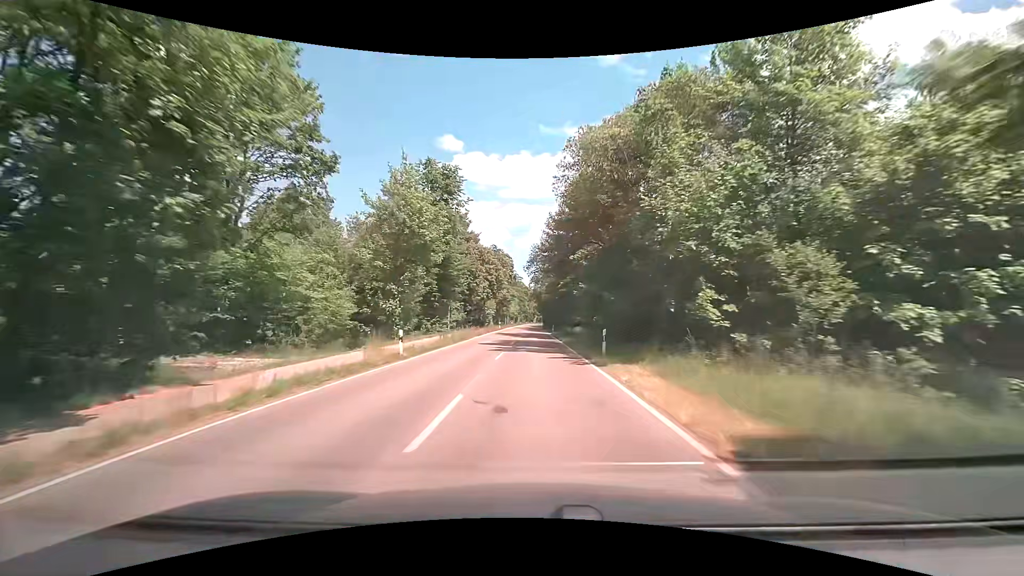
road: tertiary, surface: asphalt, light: Day
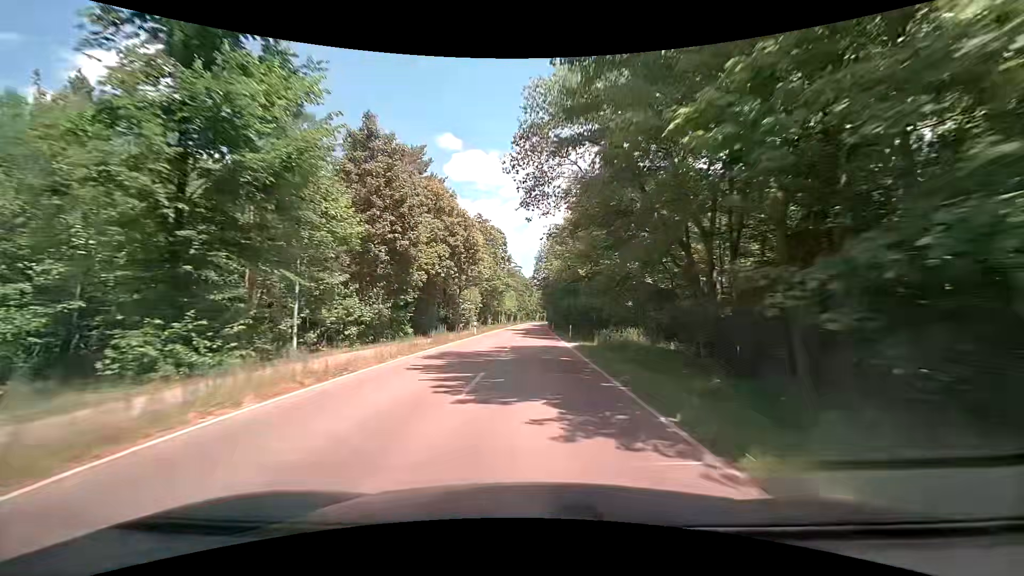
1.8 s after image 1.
(+0.2, +32.4) m; 0°
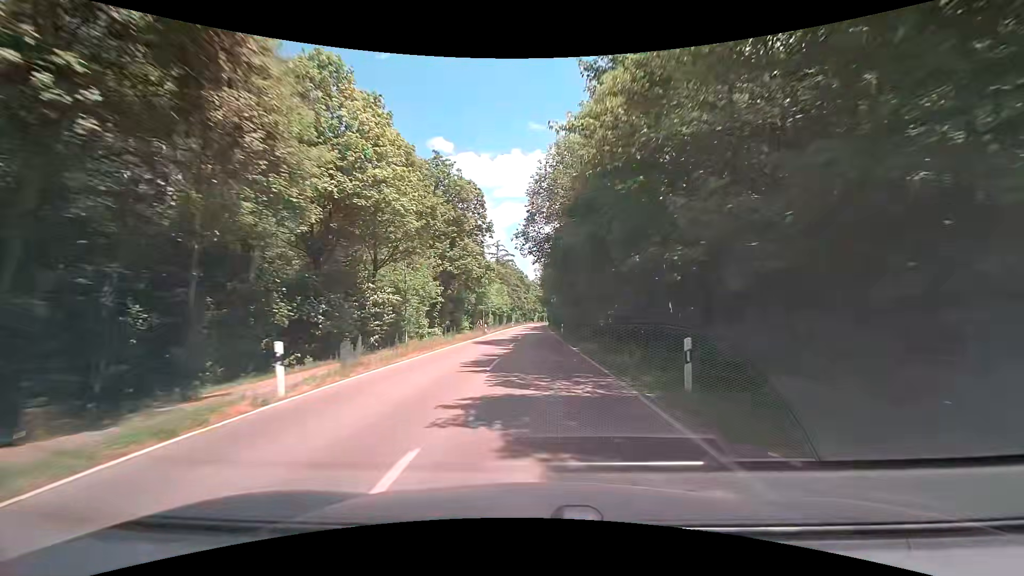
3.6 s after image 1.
(-0.2, +31.3) m; 0°
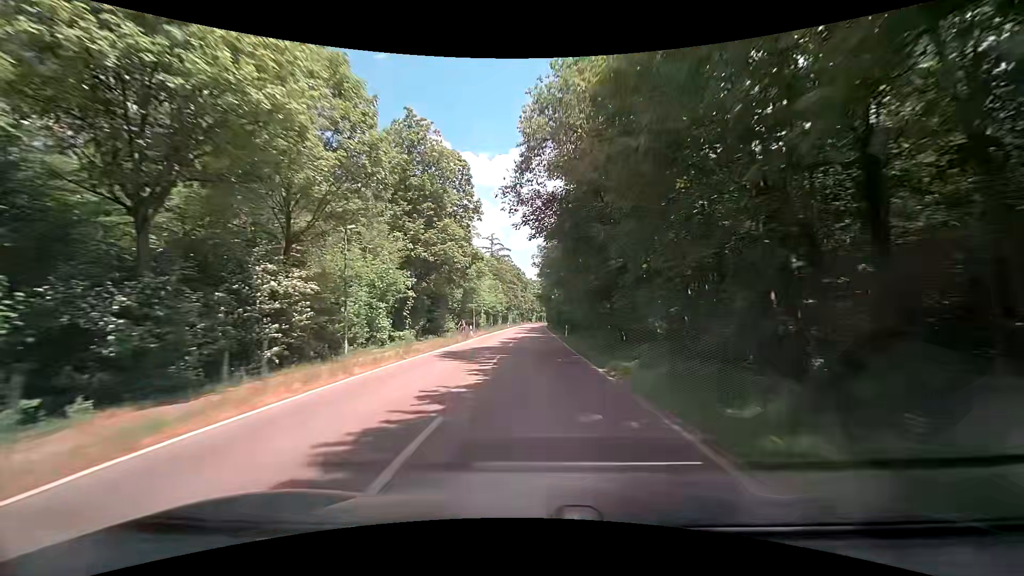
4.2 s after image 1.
(+0.1, +10.2) m; 0°
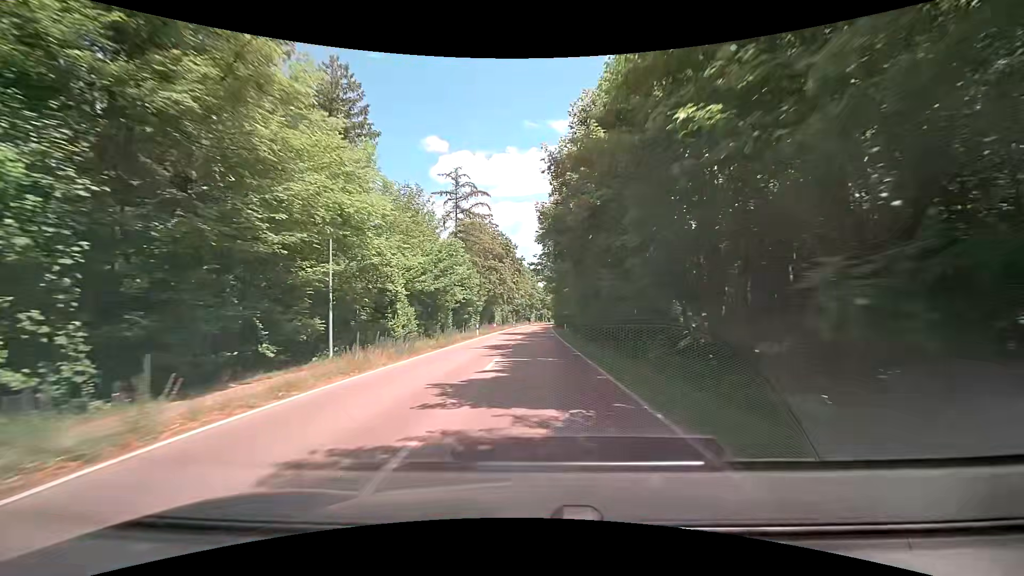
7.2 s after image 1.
(+0.4, +49.2) m; 0°
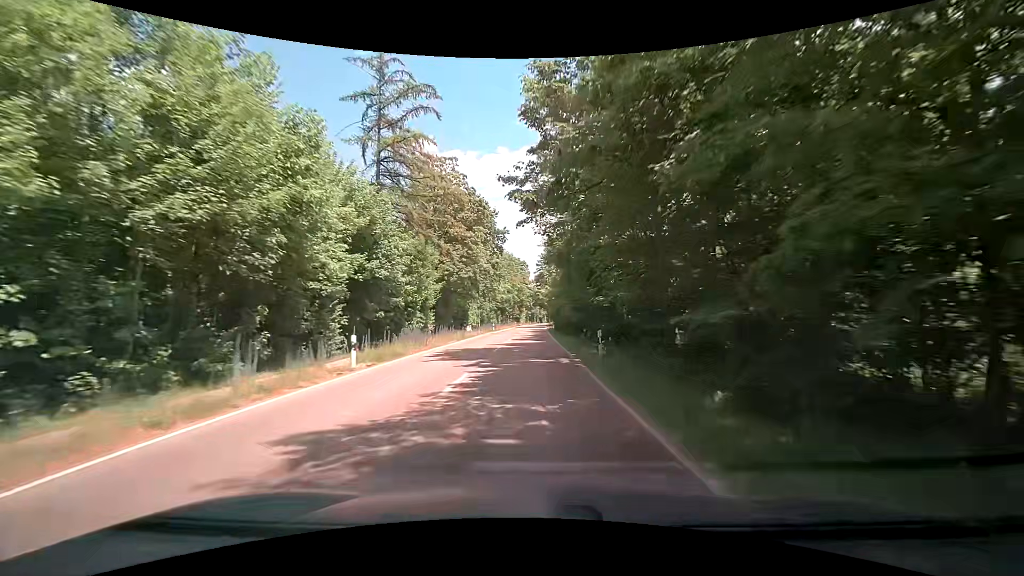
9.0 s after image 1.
(+0.3, +28.3) m; +1°
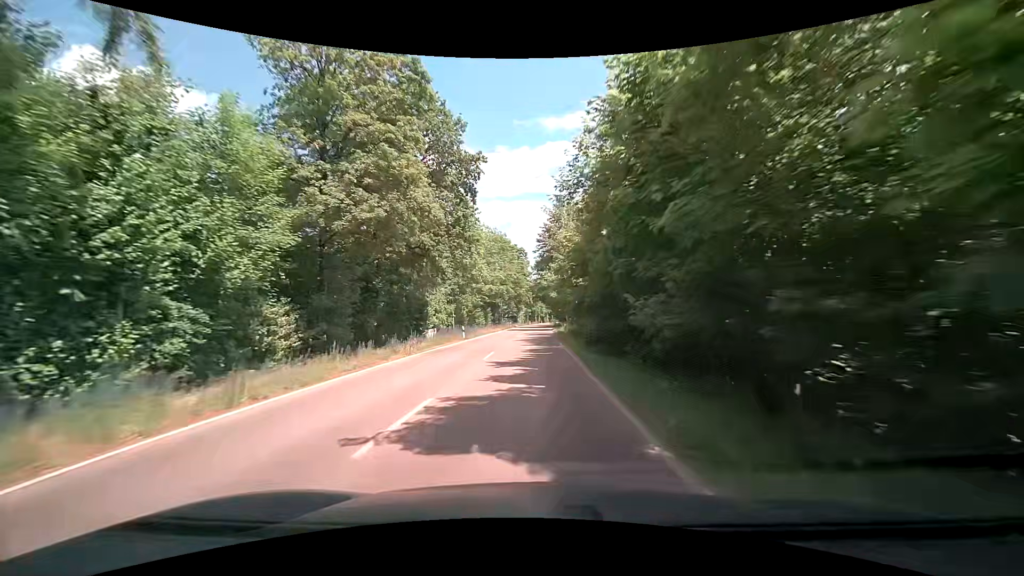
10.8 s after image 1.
(+0.1, +27.9) m; 0°
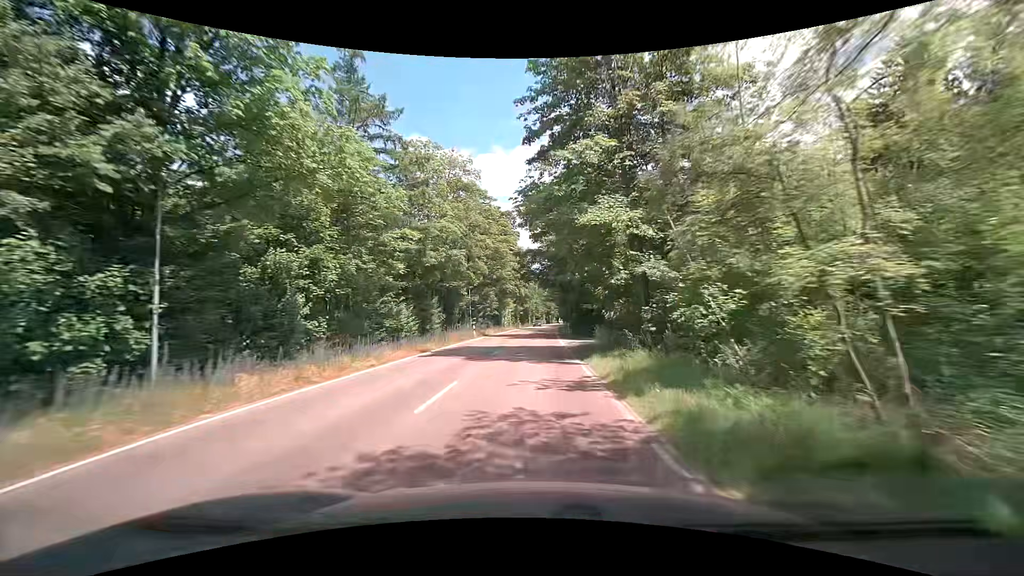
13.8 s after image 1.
(+0.2, +45.7) m; +1°
(0, +10) (0, +20) (0, +30) (0, +40) (0, +50) (+1, +60) (+1, +70) (+1, +80) (+2, +90) (+2, +100) m
